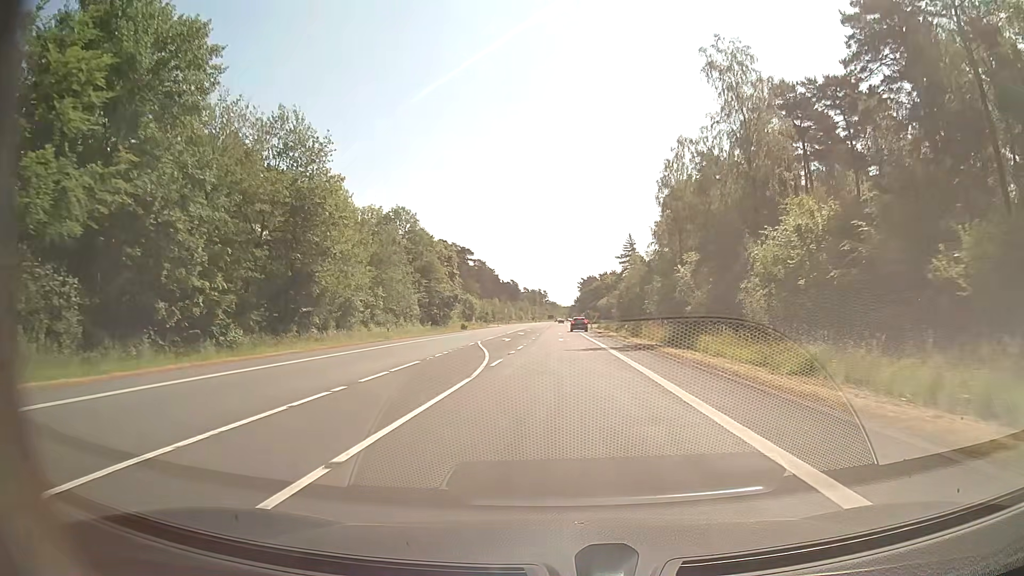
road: secondary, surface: asphalt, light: Day
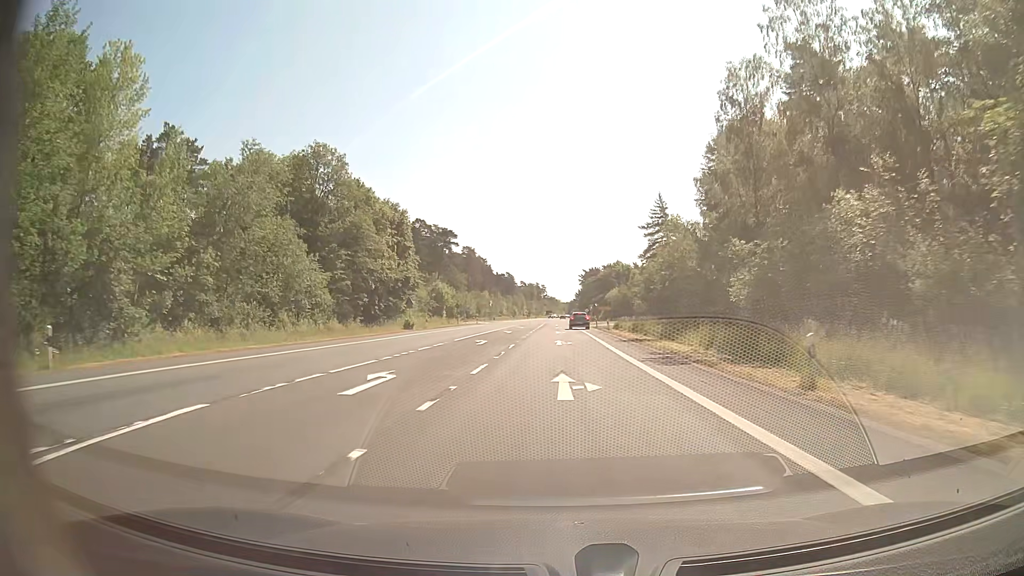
(+0.3, +34.4) m; +1°
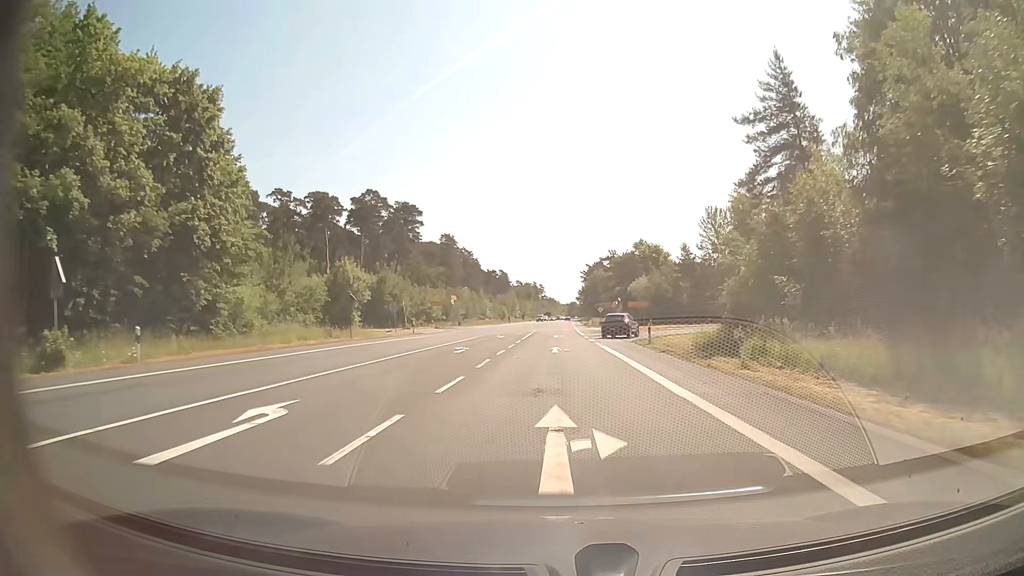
(-0.1, +45.5) m; 0°
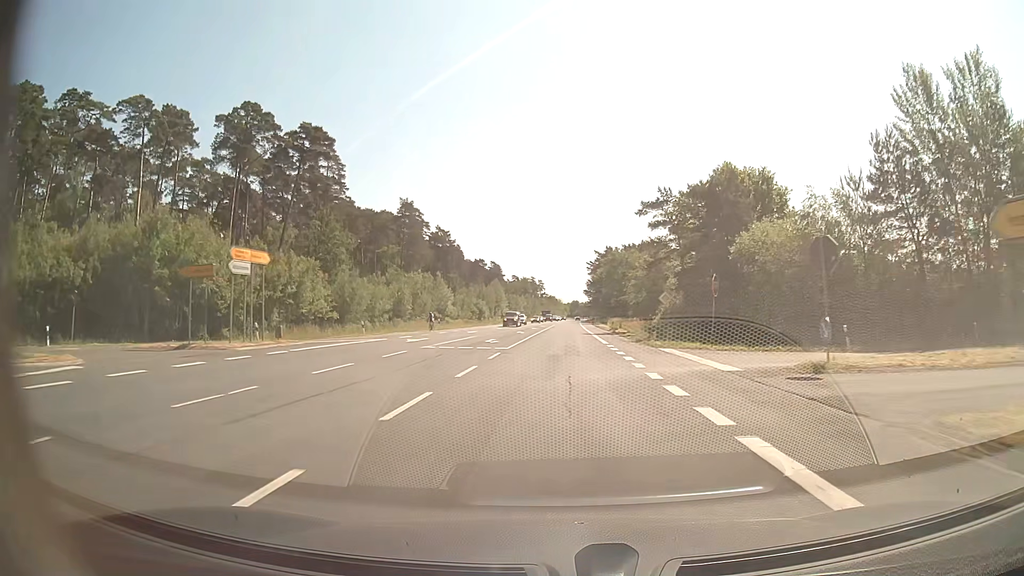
(0.0, +56.5) m; 0°
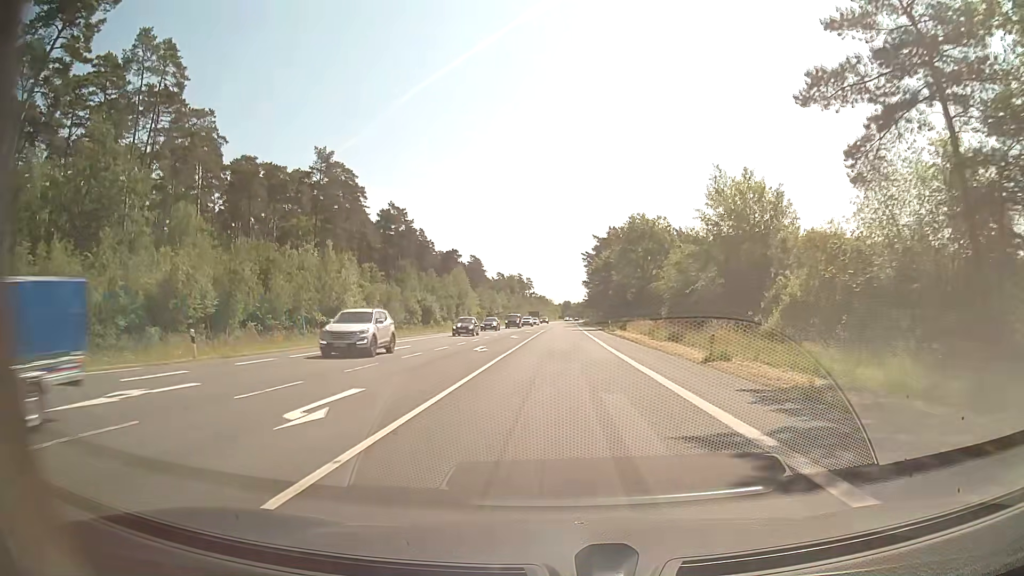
(+0.4, +45.0) m; +1°
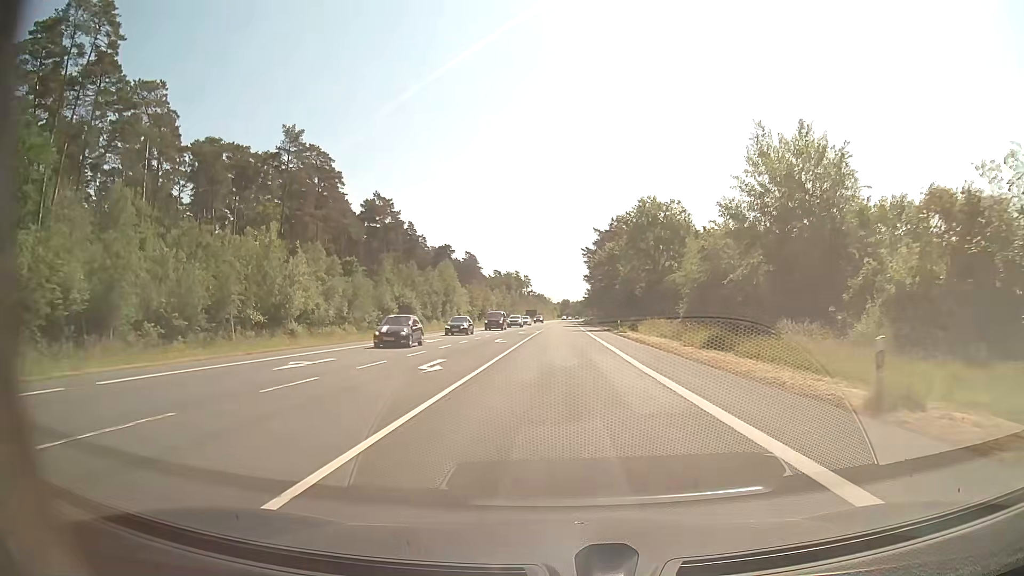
(0.0, +11.2) m; 0°
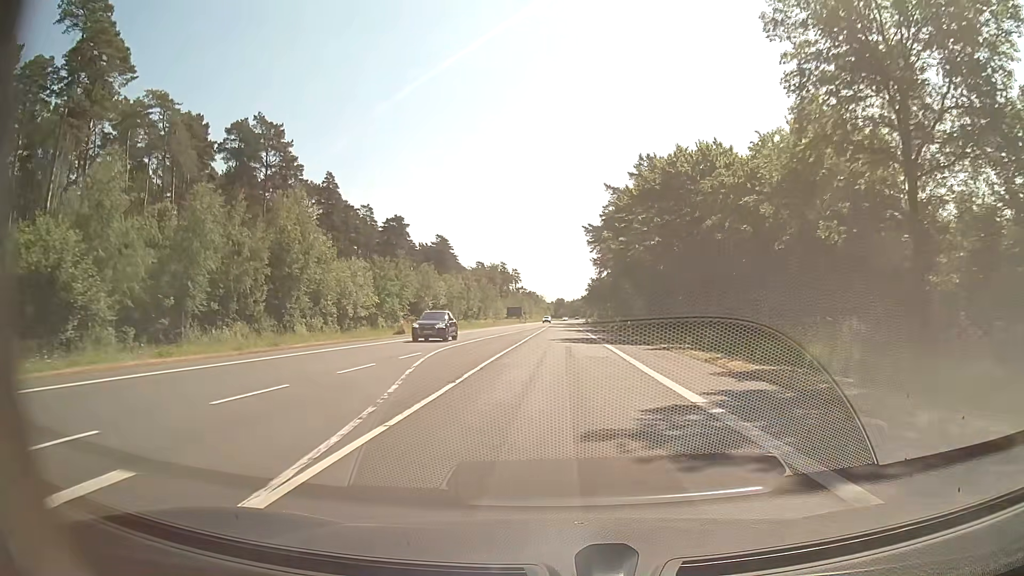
(+0.4, +56.2) m; +1°
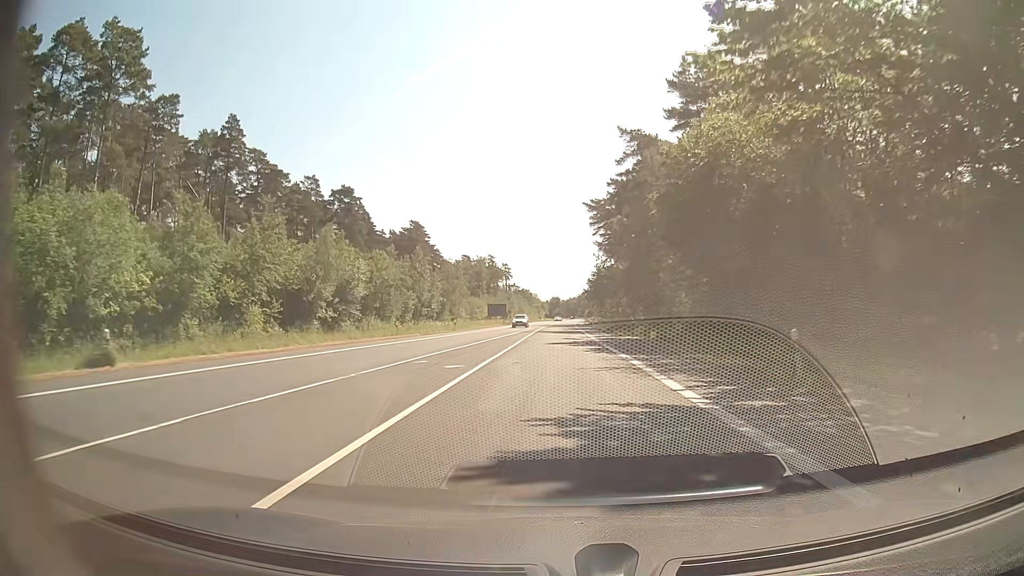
(+0.1, +33.8) m; 0°
(0, +10) (0, +20) (0, +30) (0, +40) (0, +50) (0, +60) (+1, +70) (+1, +80) (+1, +90) (+1, +100) m
